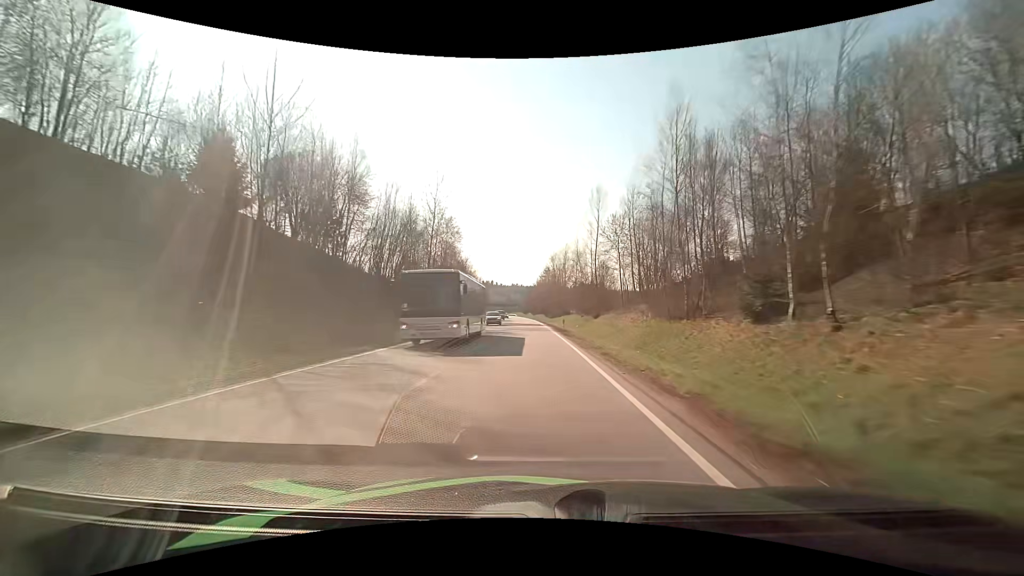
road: primary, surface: asphalt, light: Day
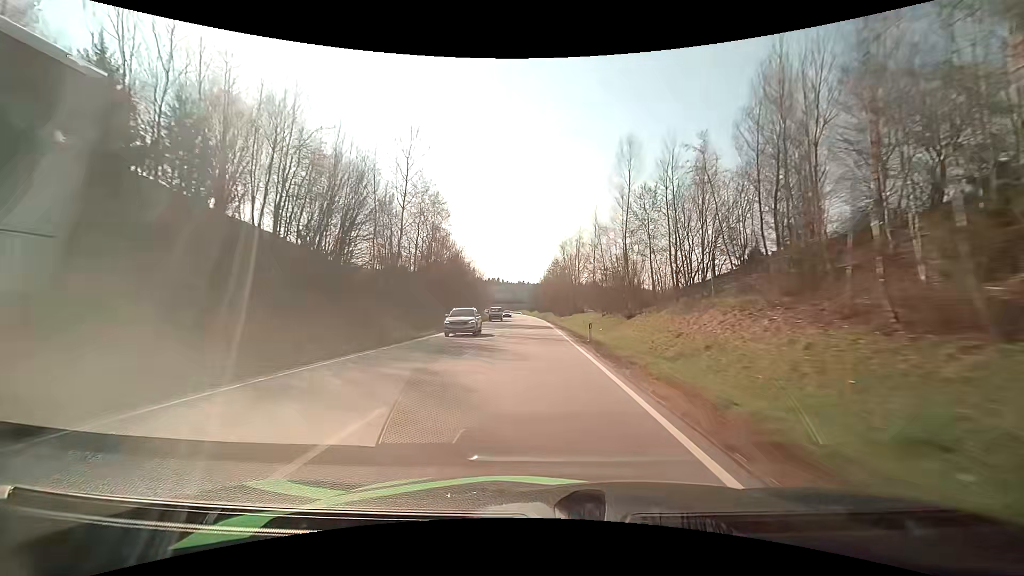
(-0.2, +16.4) m; -1°
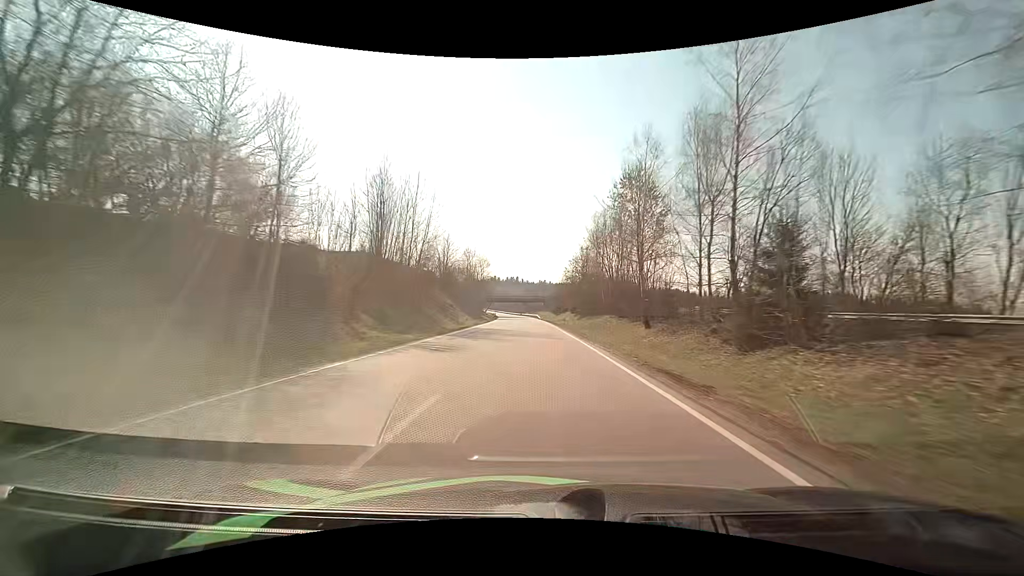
(-2.1, +81.8) m; -2°
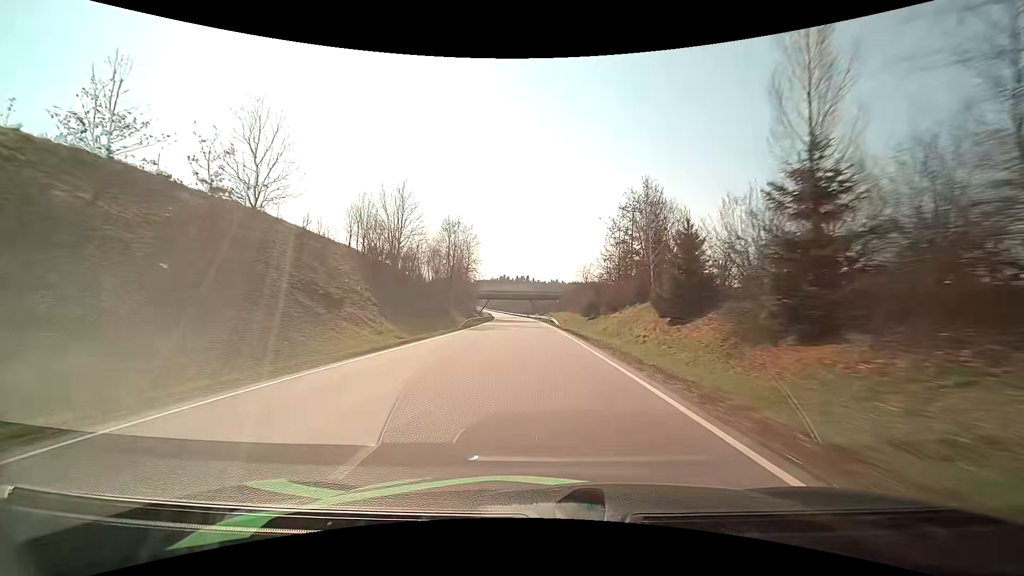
(-0.7, +50.1) m; -2°
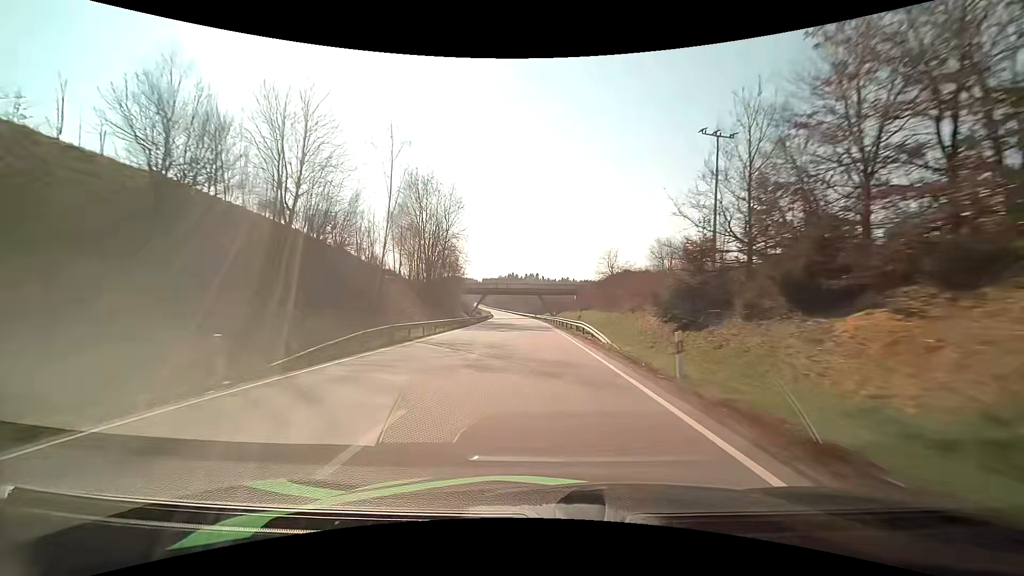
(-0.2, +33.9) m; -1°
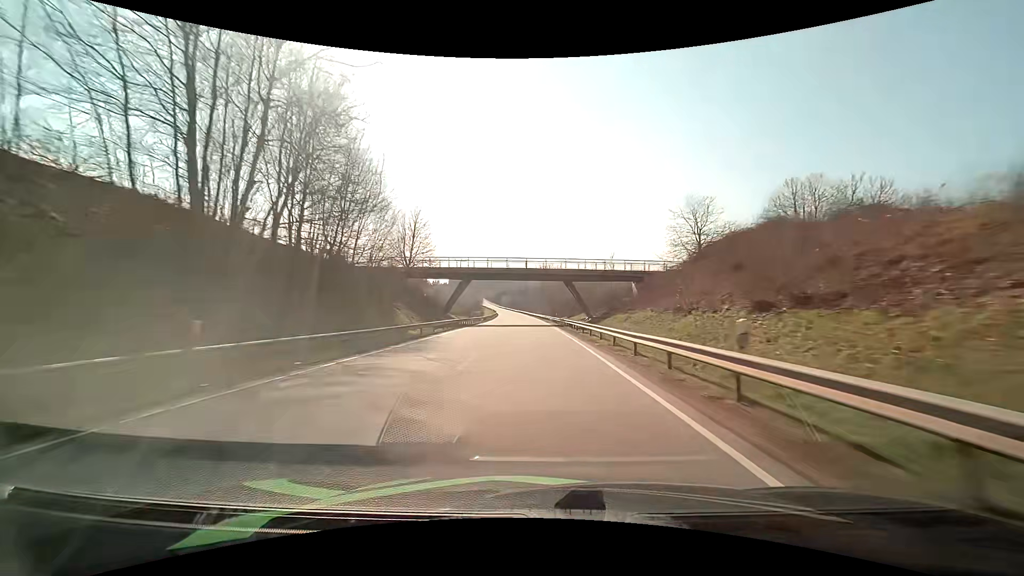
(-0.9, +50.3) m; -2°
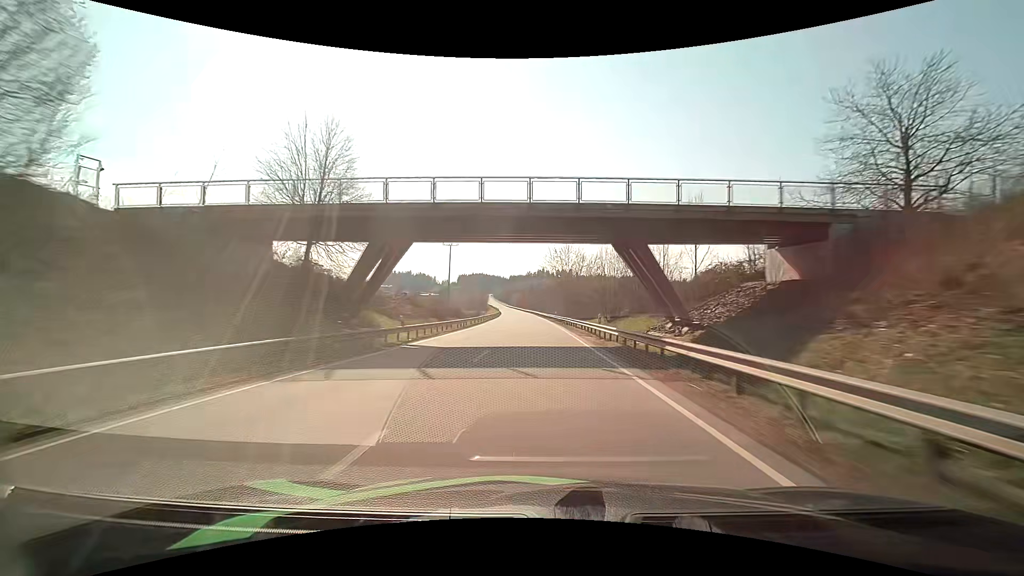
(-0.4, +33.6) m; -1°
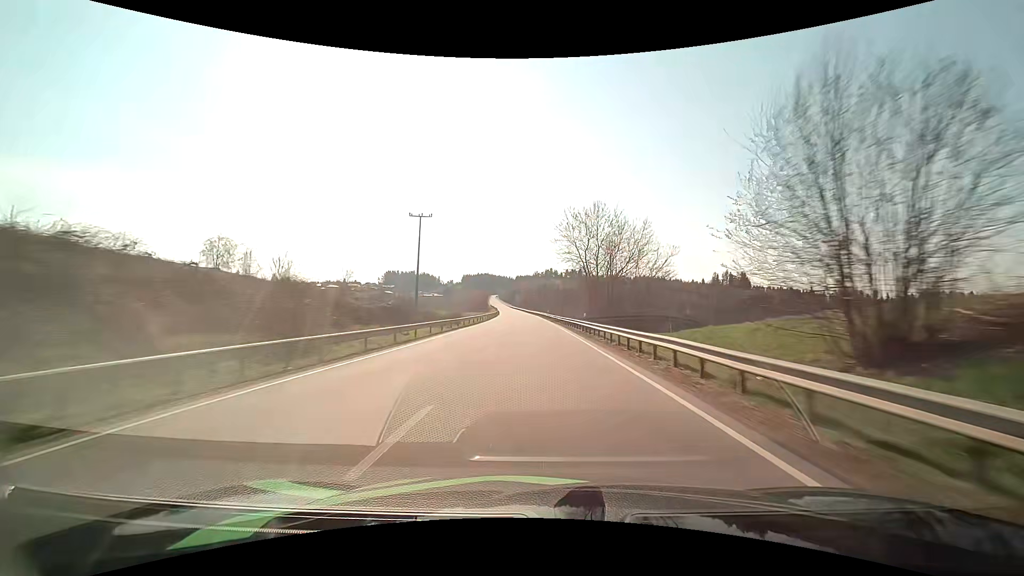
(-0.3, +34.1) m; -1°
(0, +10) (0, +20) (0, +30) (0, +40) (0, +50) (-1, +60) (-1, +70) (-1, +80) (-1, +90) (-2, +100) m
